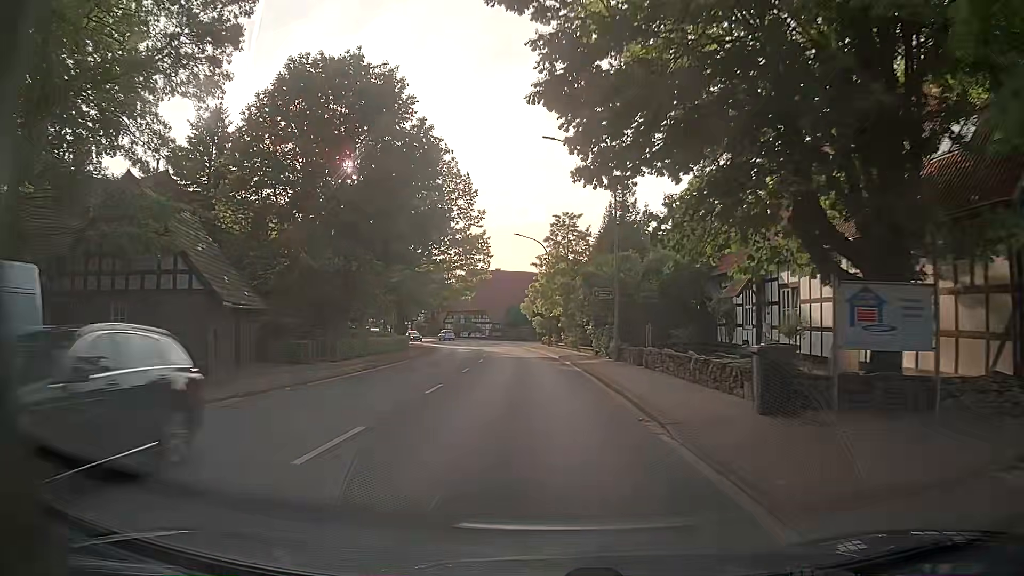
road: primary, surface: asphalt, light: Day
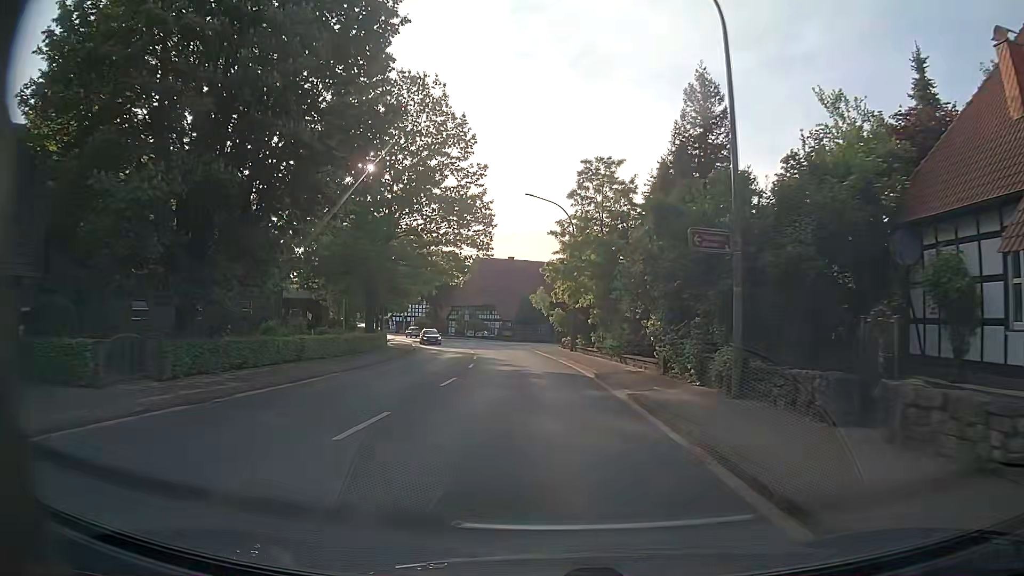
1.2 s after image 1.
(-0.2, +16.7) m; -1°
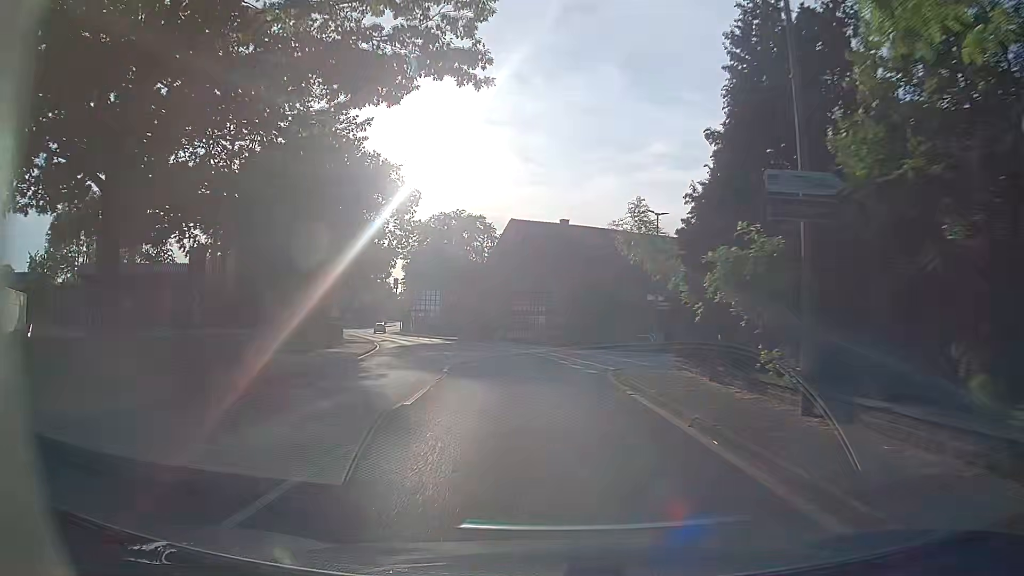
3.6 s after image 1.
(-1.1, +32.6) m; -4°
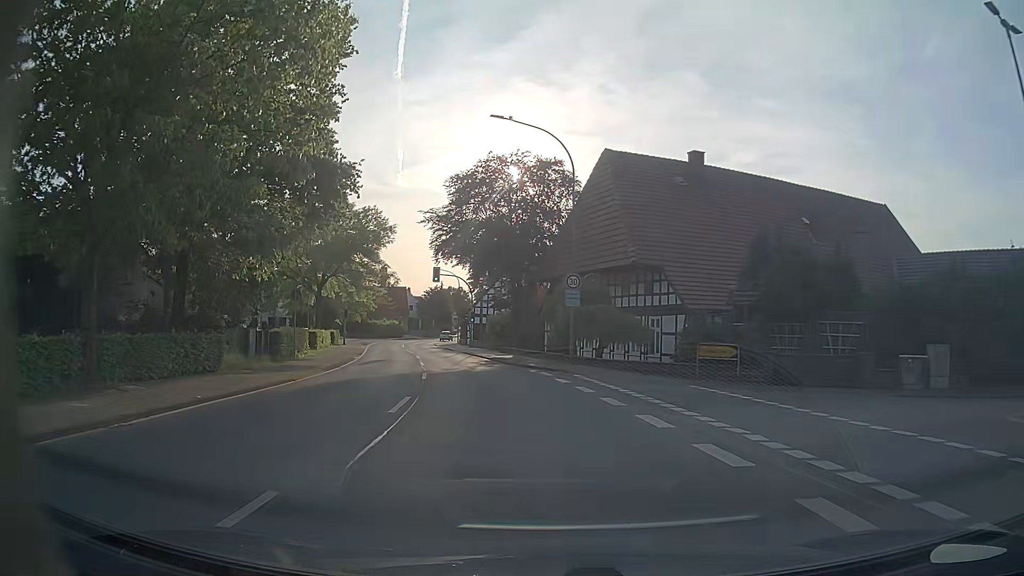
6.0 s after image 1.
(-1.8, +27.8) m; -8°
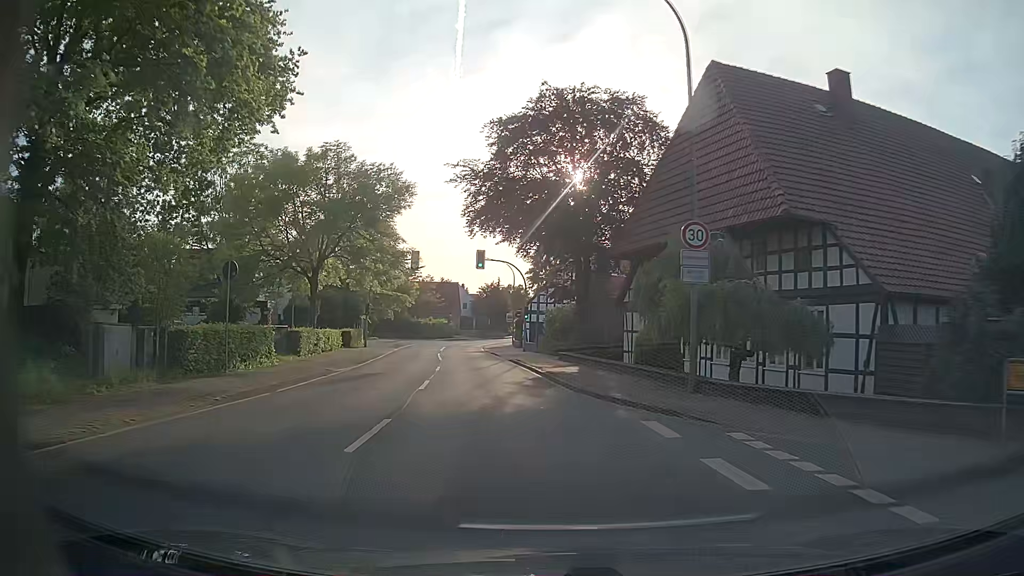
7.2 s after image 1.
(-0.6, +13.0) m; -5°
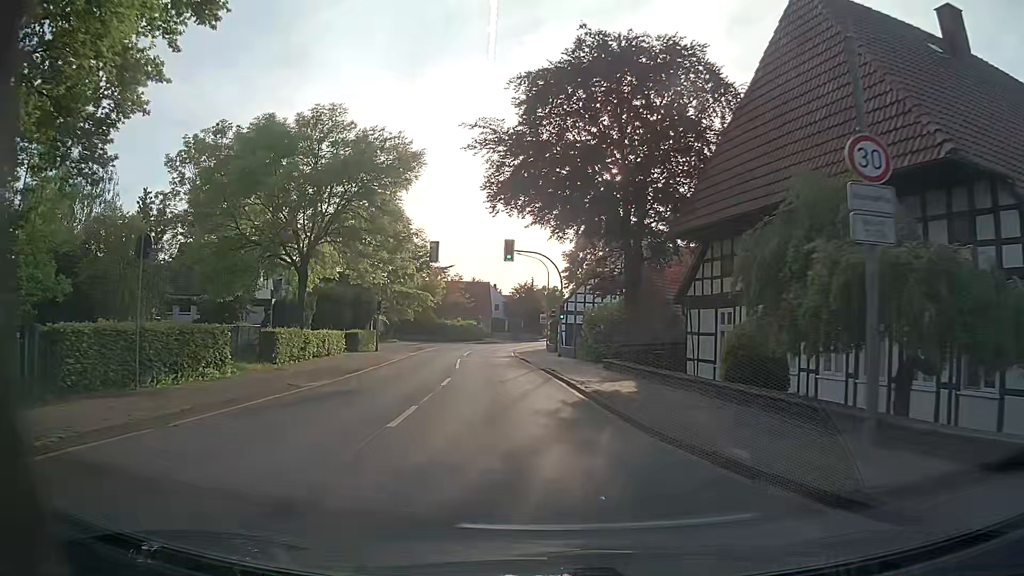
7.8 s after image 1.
(-0.1, +6.7) m; -3°
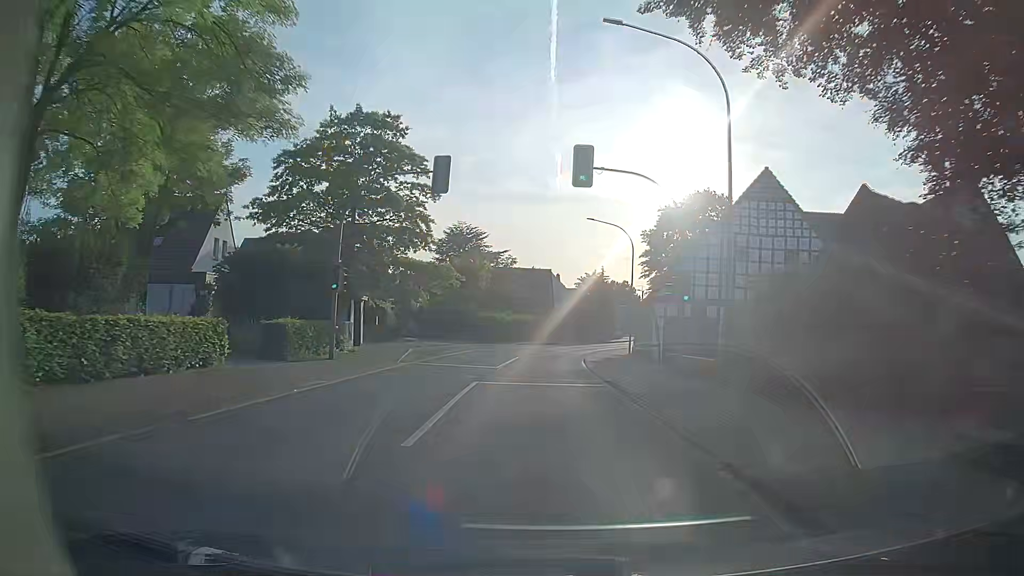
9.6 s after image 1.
(-1.4, +21.2) m; -6°
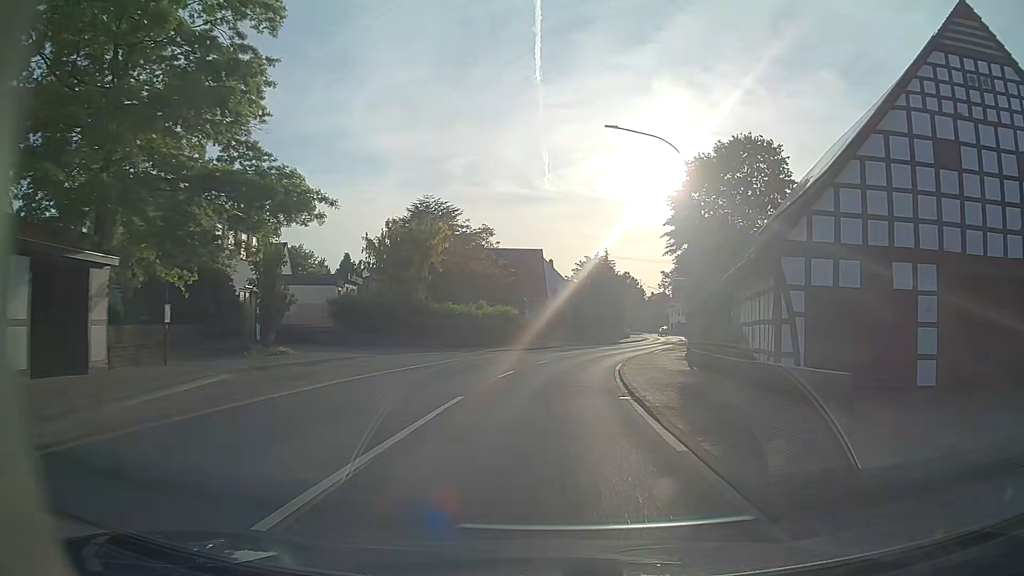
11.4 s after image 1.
(0.0, +22.9) m; +1°
(0, +10) (0, +20) (+1, +30) (+3, +40) (+5, +50) (+8, +59) (+11, +69) (+14, +78) (+17, +88) (+19, +98) m
